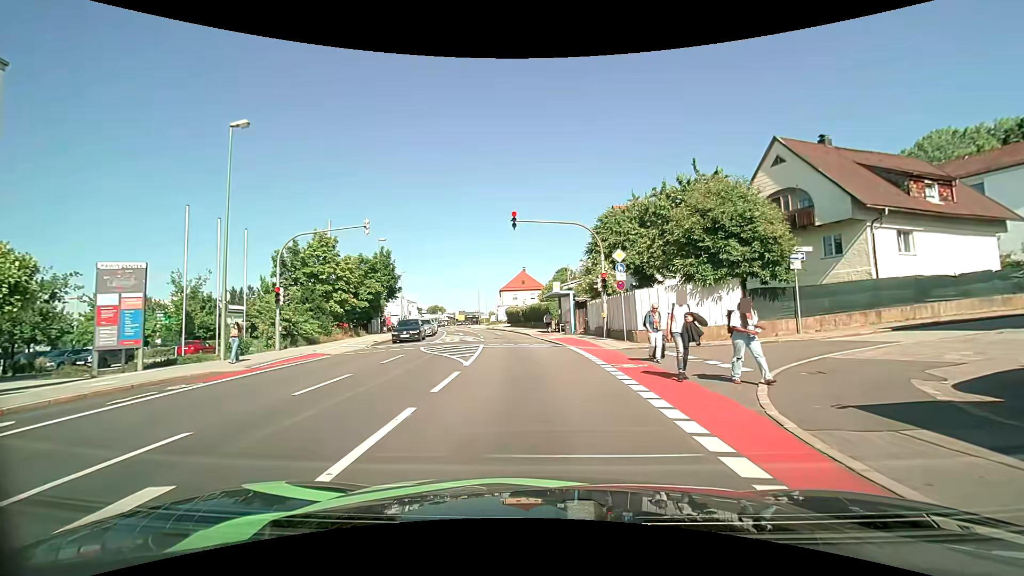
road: tertiary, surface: asphalt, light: Day
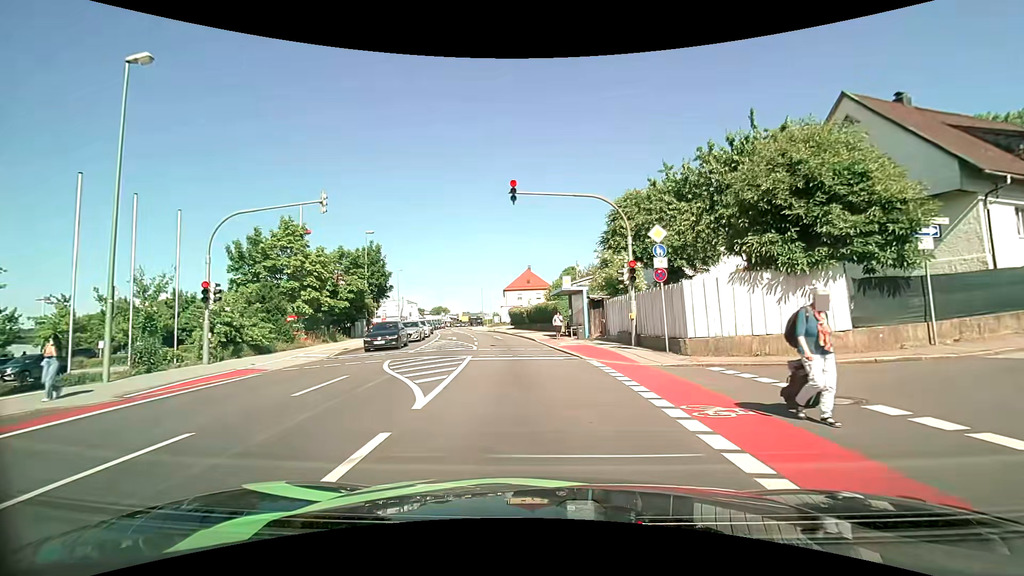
(0.0, +5.9) m; 0°
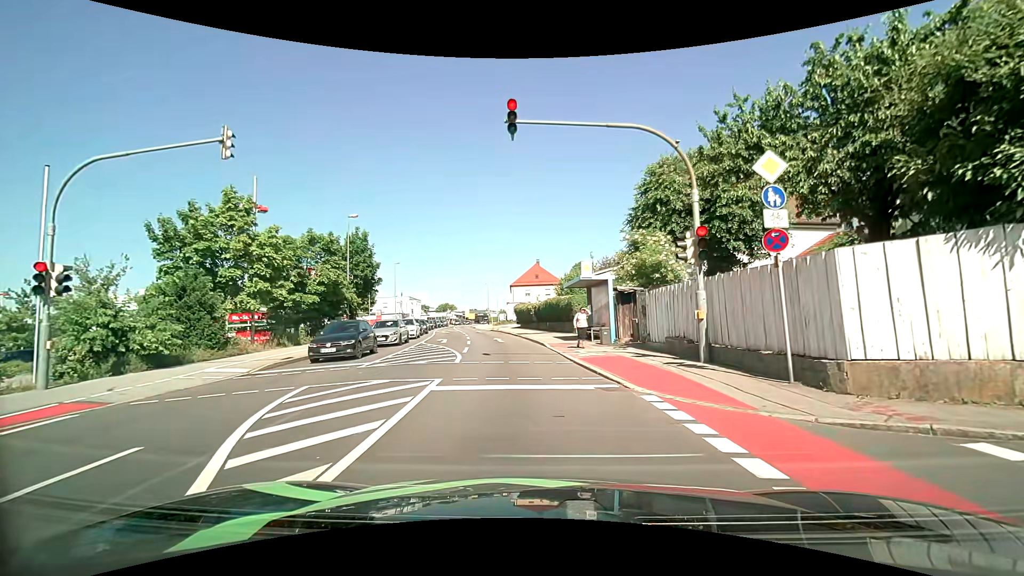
(-0.2, +6.7) m; -1°
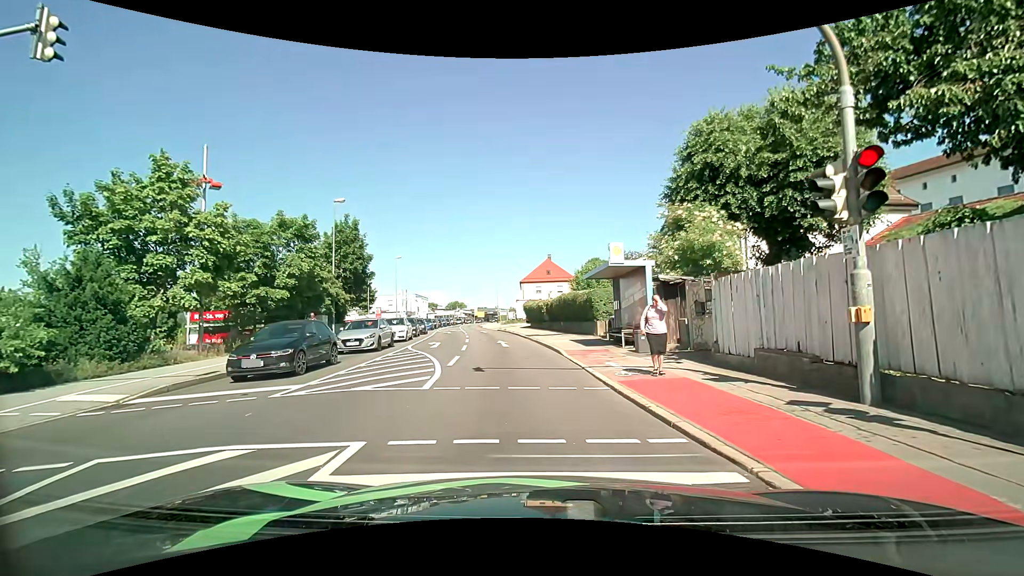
(-0.1, +5.2) m; -4°
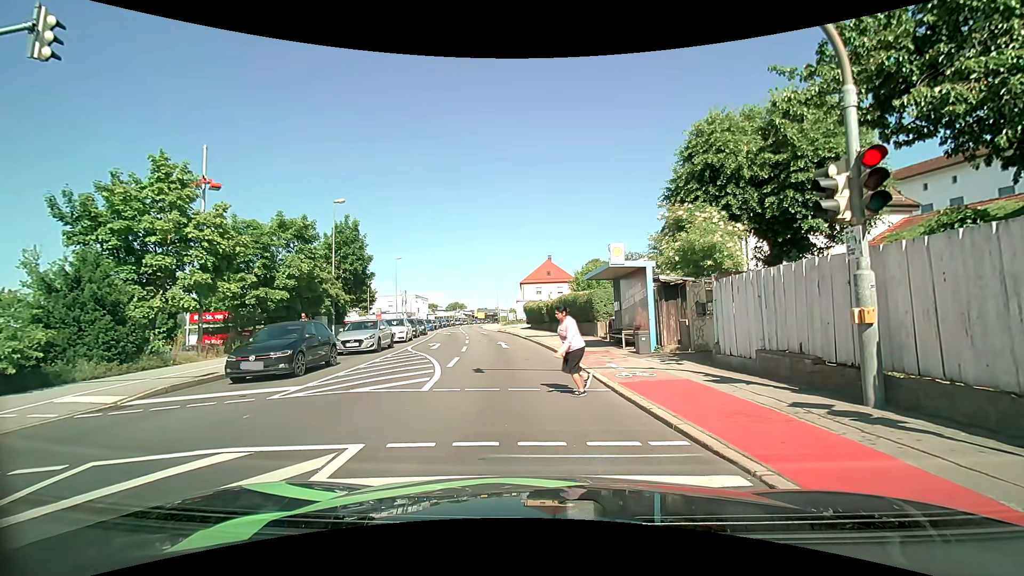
(0.0, +0.2) m; 0°
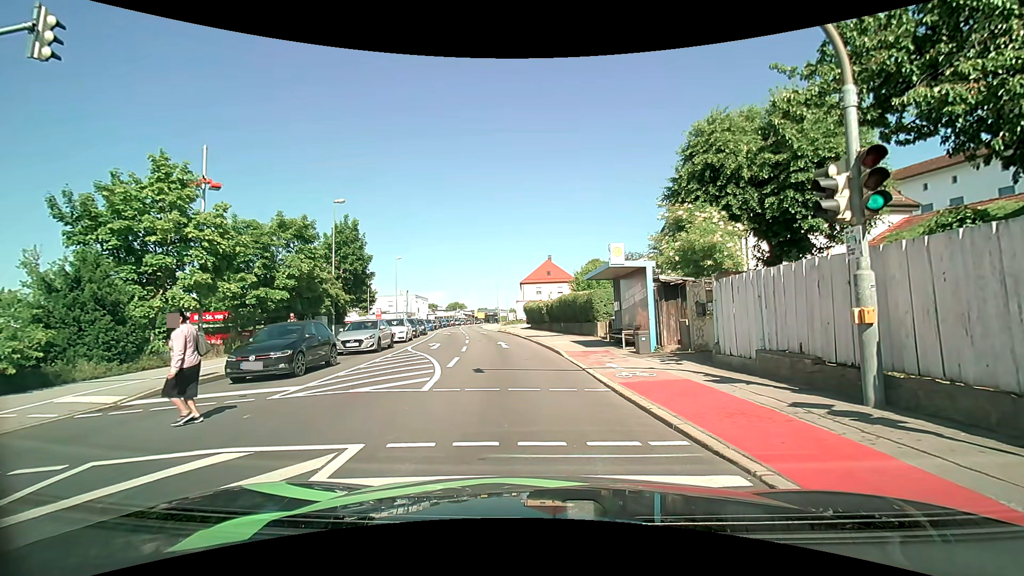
(0.0, 0.0) m; 0°
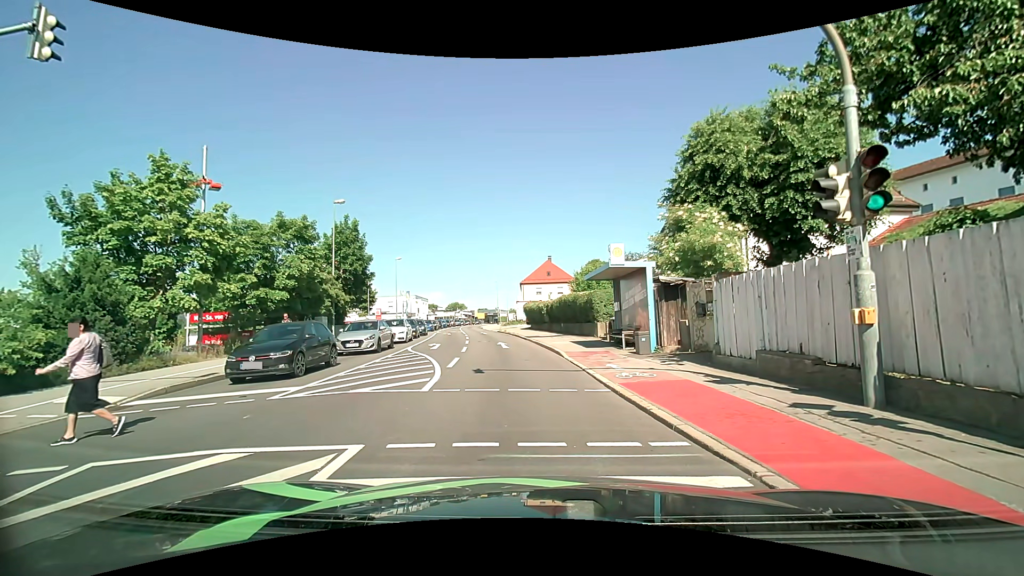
(0.0, 0.0) m; 0°
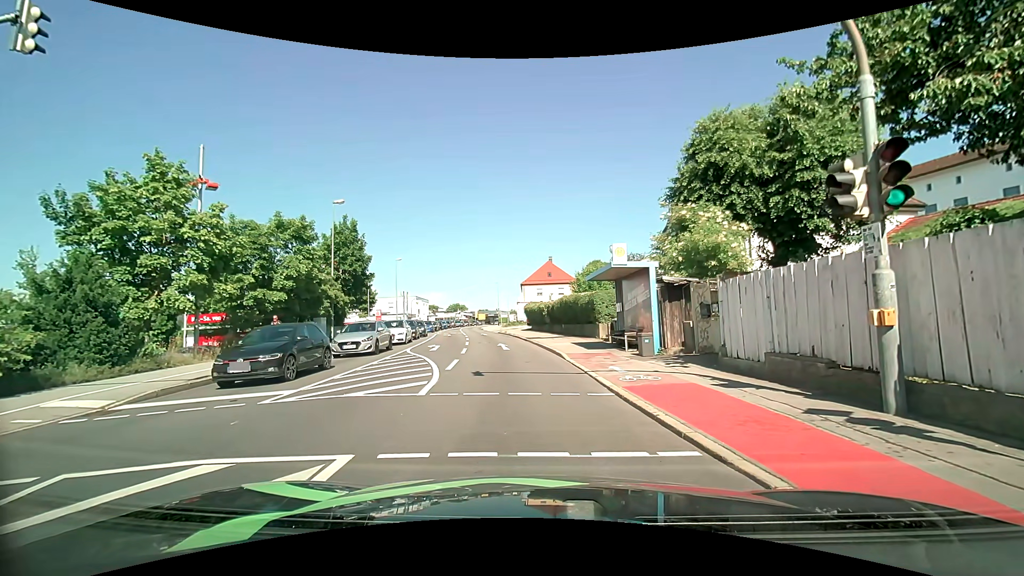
(0.0, +0.3) m; 0°
(0, +10) (-1, +20) (-2, +30) (-3, +40) (-4, +50) (-5, +60) (-7, +70) (-8, +80) (-9, +89) (-10, +99) m
